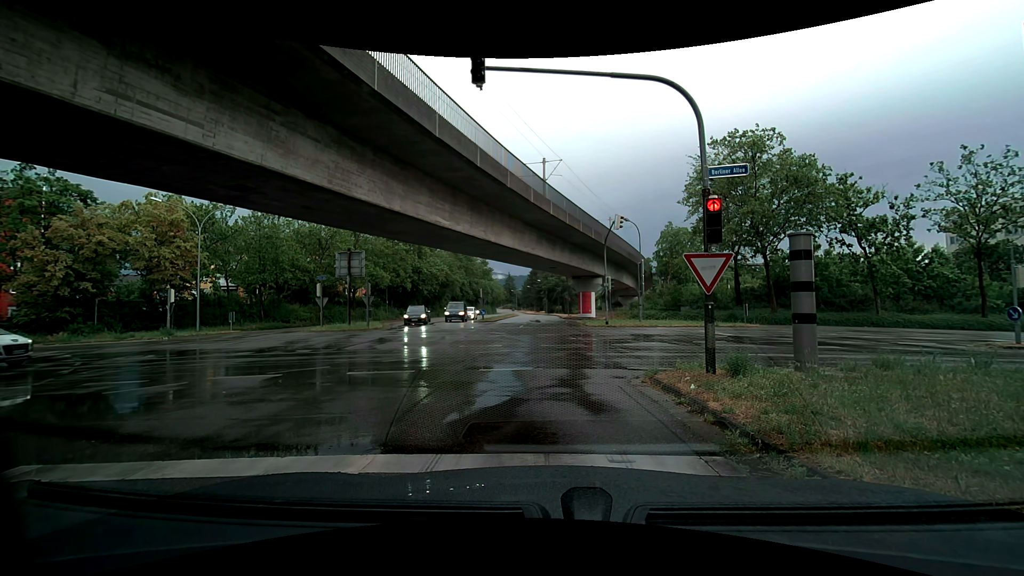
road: tertiary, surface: asphalt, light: Day
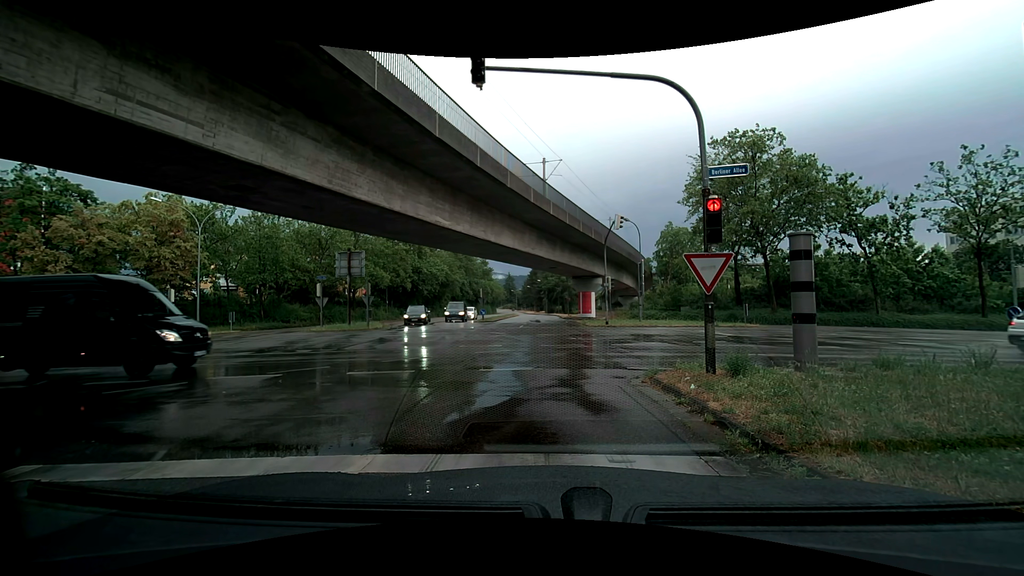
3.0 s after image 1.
(0.0, 0.0) m; 0°
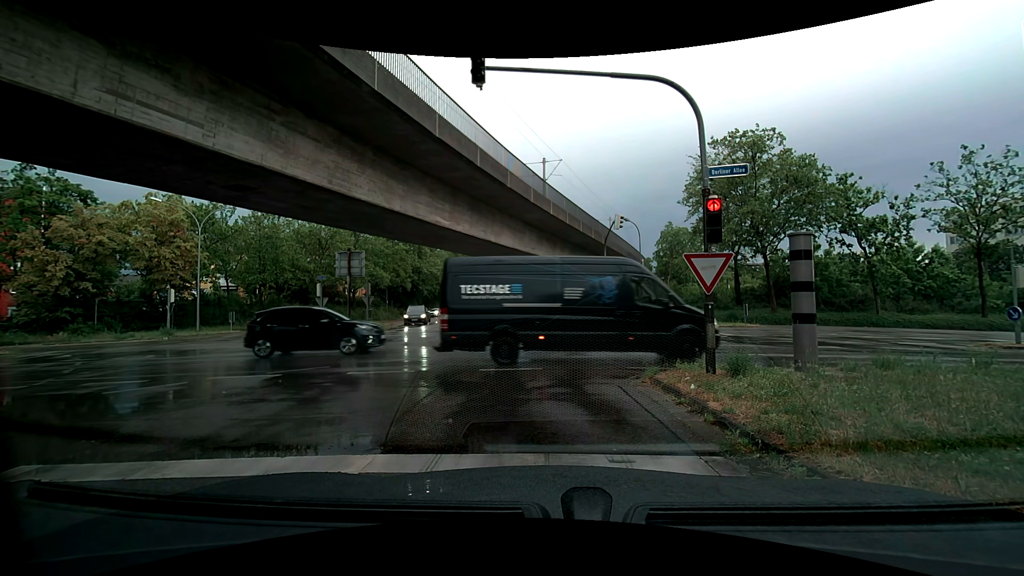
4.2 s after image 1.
(0.0, 0.0) m; 0°
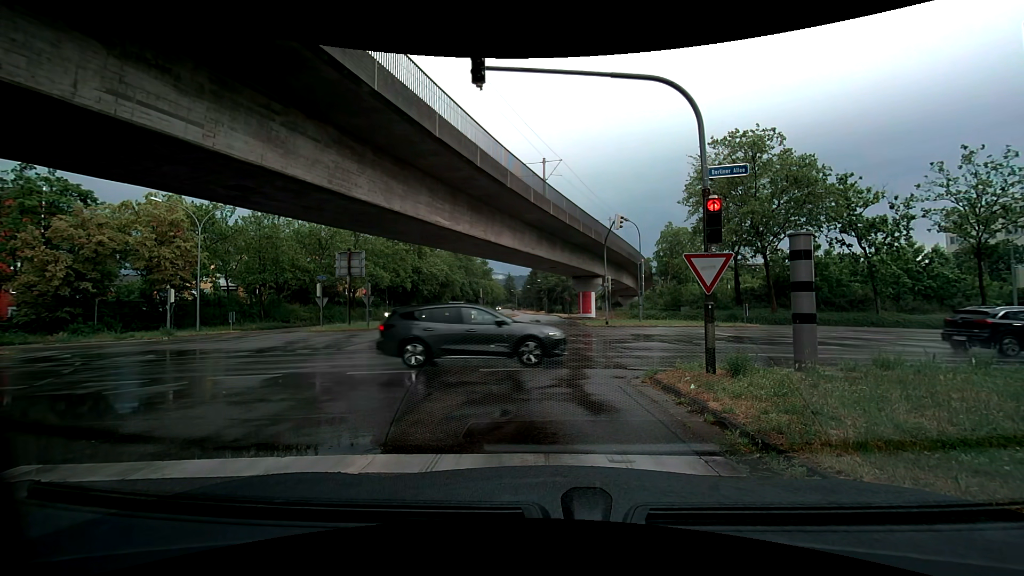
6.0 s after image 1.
(0.0, 0.0) m; 0°
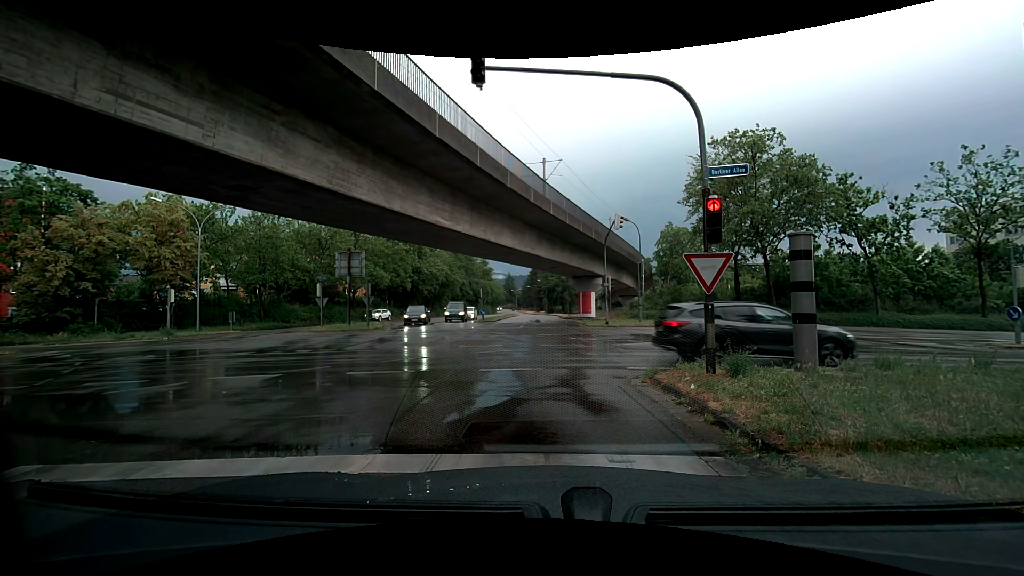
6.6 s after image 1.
(0.0, 0.0) m; 0°
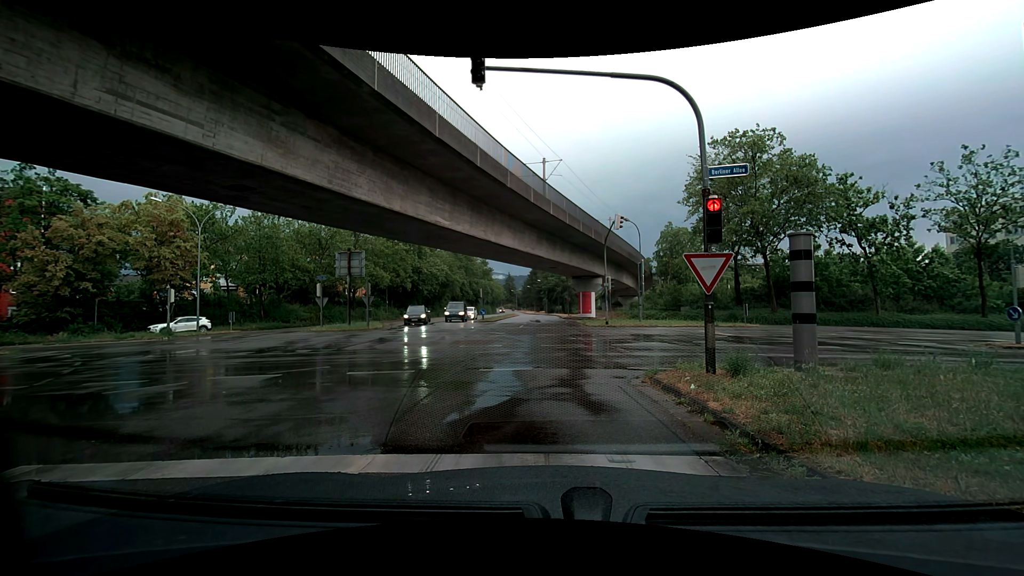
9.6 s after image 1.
(0.0, 0.0) m; 0°
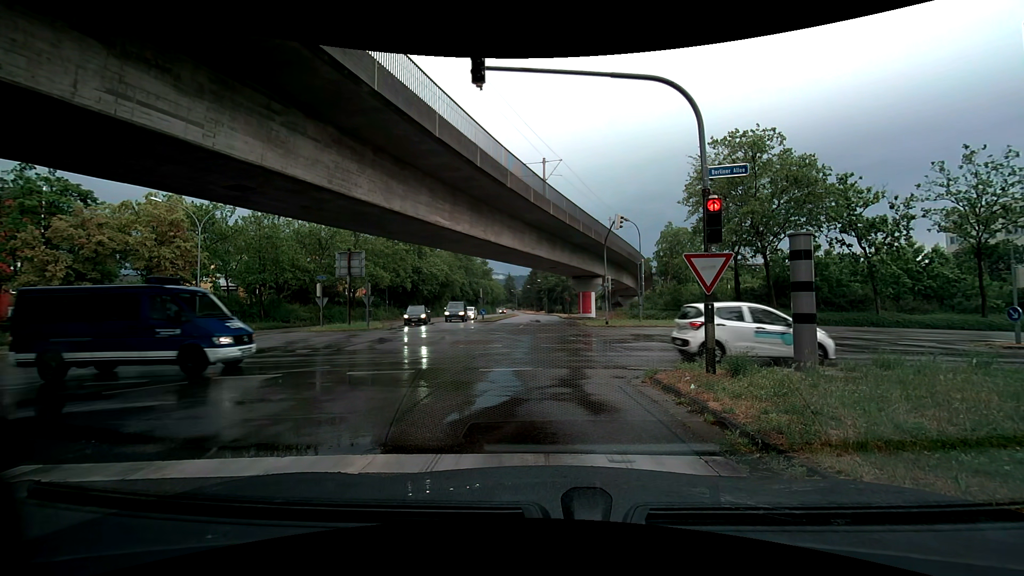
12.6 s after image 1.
(0.0, 0.0) m; 0°
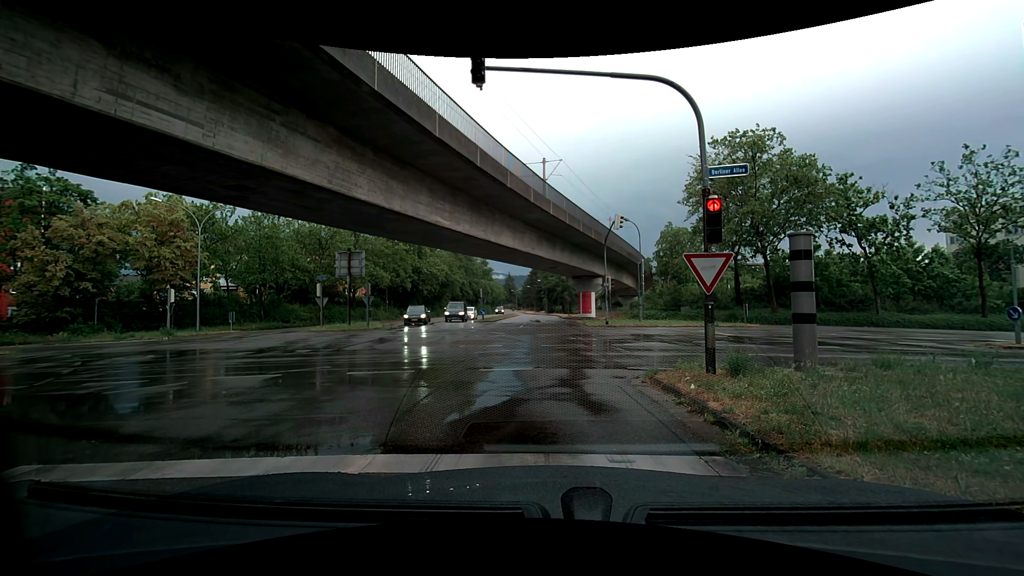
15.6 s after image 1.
(0.0, 0.0) m; 0°
